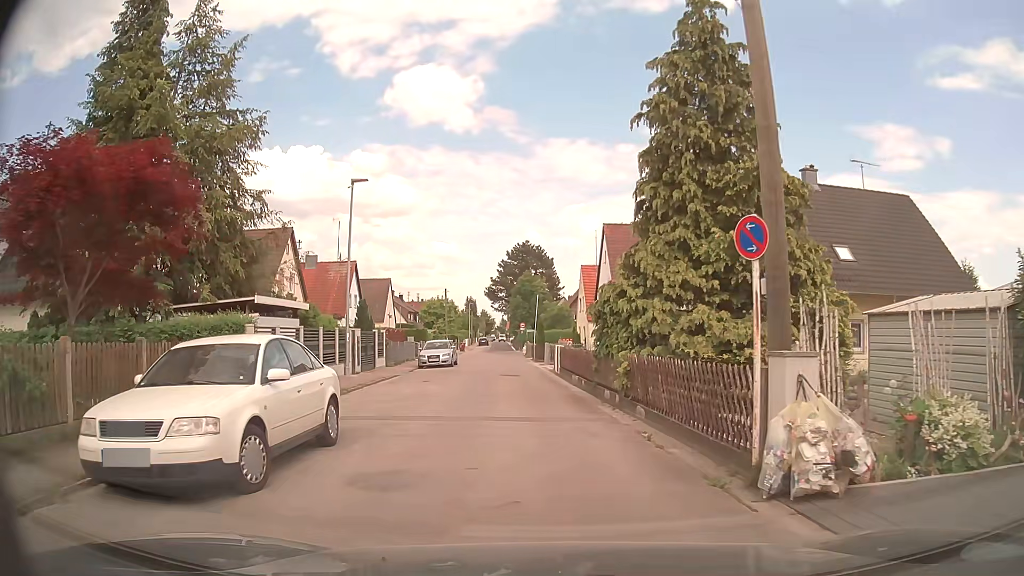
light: Day
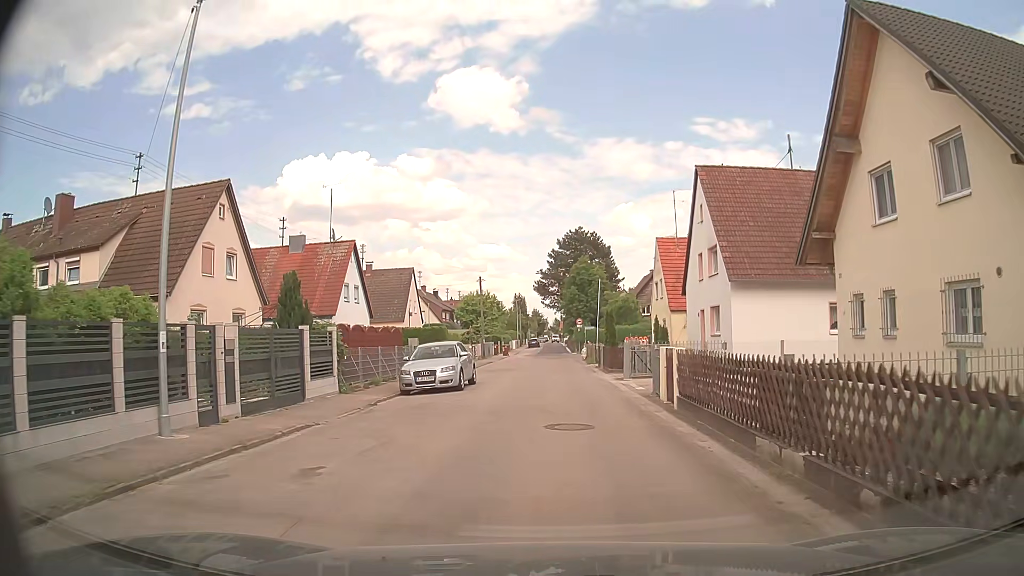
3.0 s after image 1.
(-0.9, +15.9) m; -5°
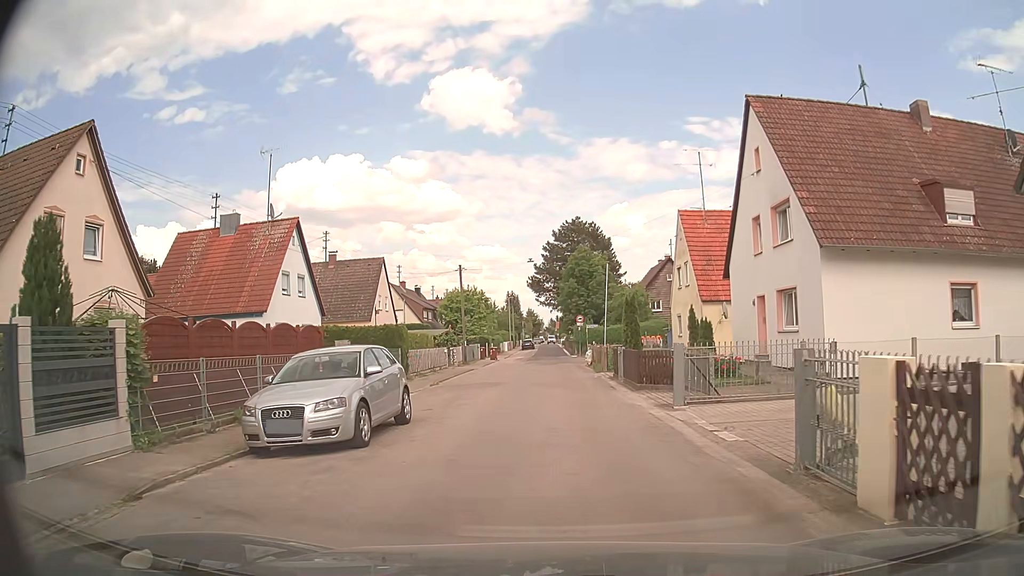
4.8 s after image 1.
(+0.1, +10.0) m; +1°
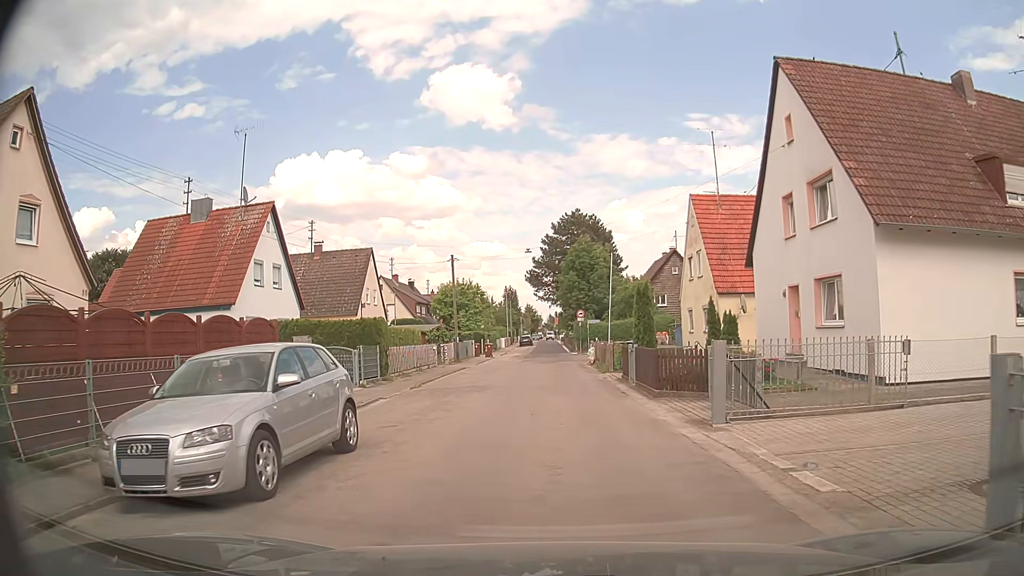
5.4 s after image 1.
(0.0, +3.4) m; 0°
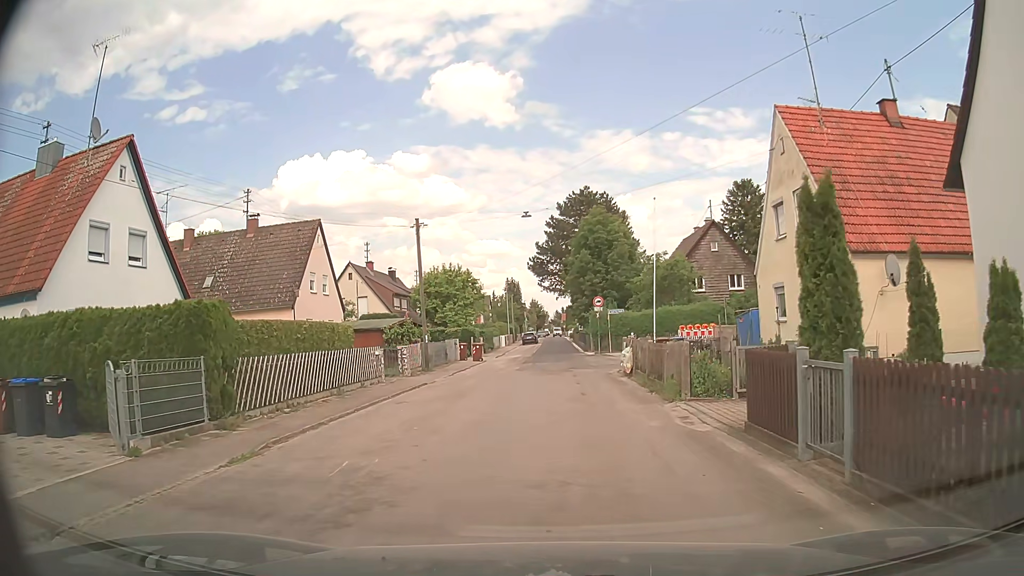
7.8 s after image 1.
(-0.3, +13.1) m; -1°
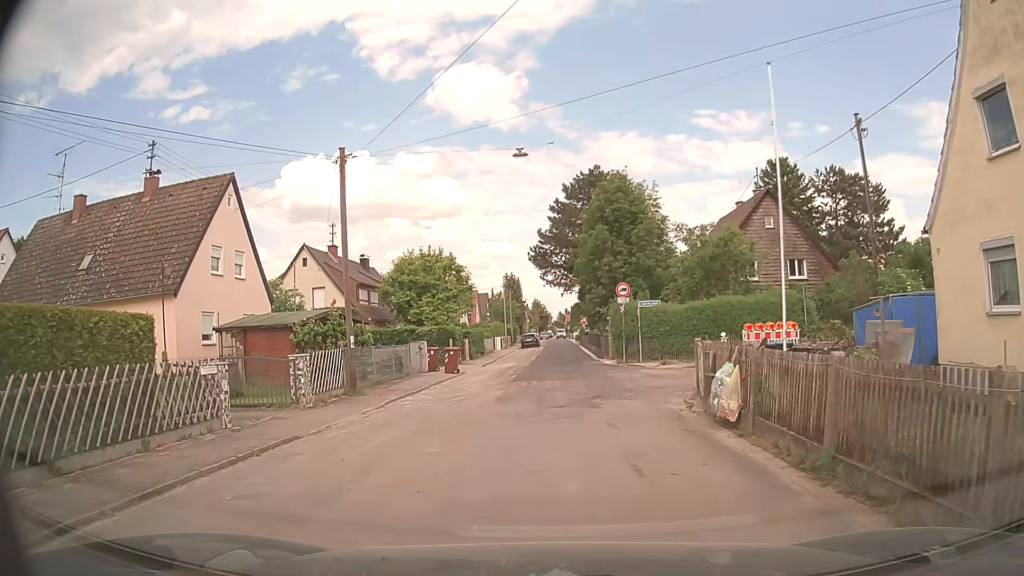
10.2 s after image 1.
(-0.1, +11.9) m; 0°
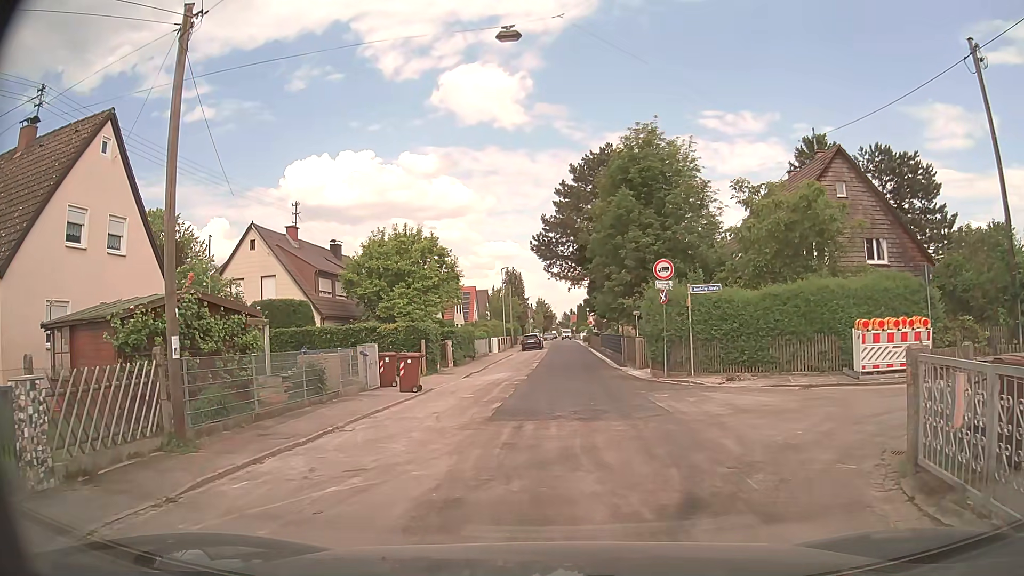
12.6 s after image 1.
(-0.1, +9.2) m; -3°
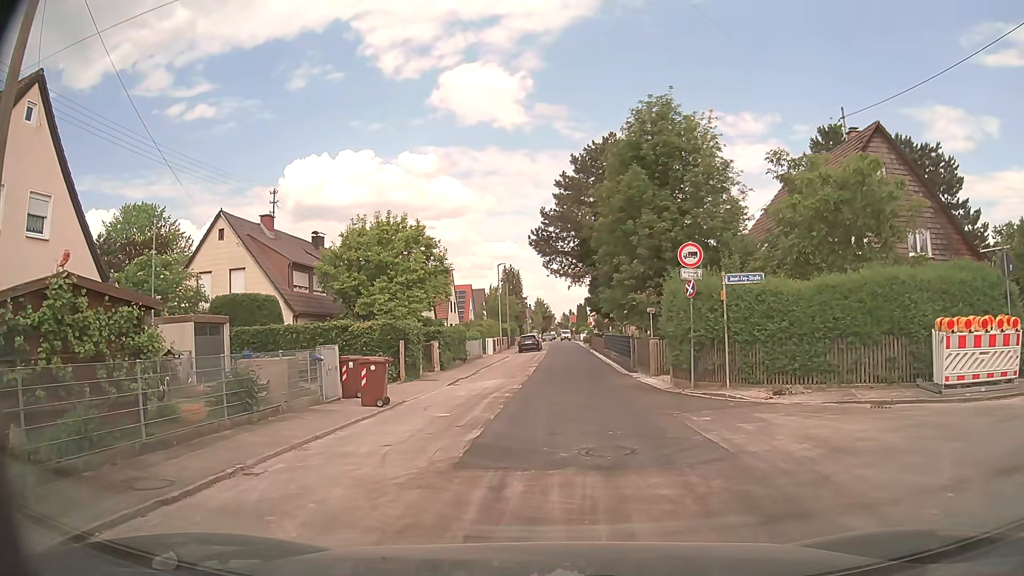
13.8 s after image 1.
(+0.1, +3.8) m; +1°
(0, +10) (+1, +20) (+1, +30) (+2, +40) (+2, +50) (+3, +60) (+3, +70) (+3, +80) (+4, +90) (+4, +100) m
